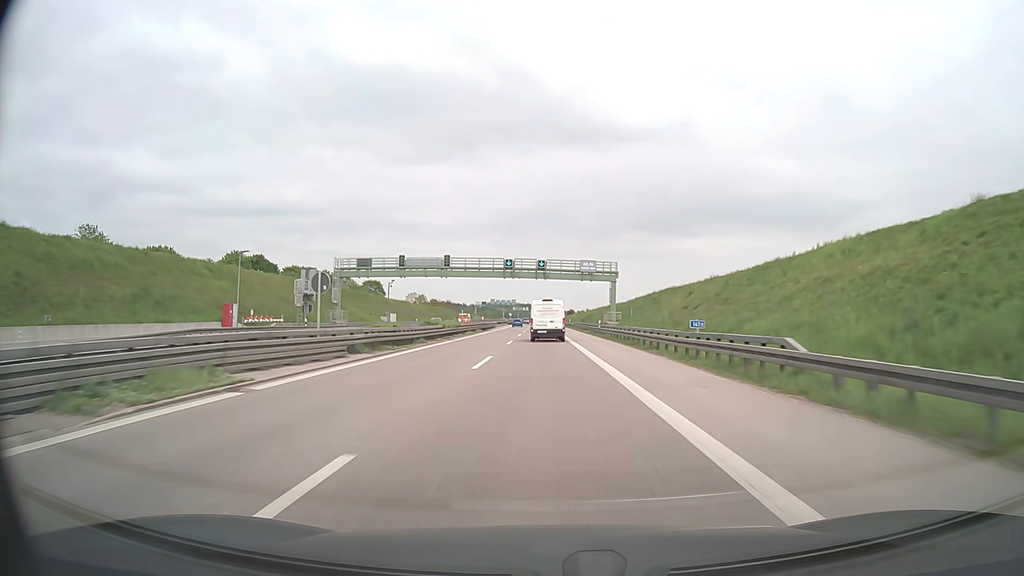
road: motorway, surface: asphalt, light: Day
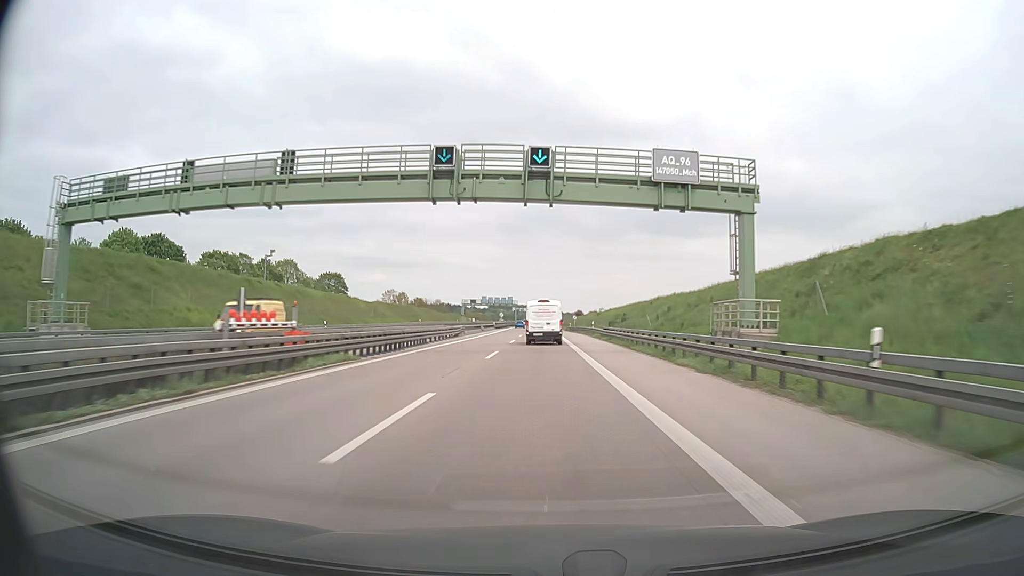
(-0.2, +48.1) m; 0°
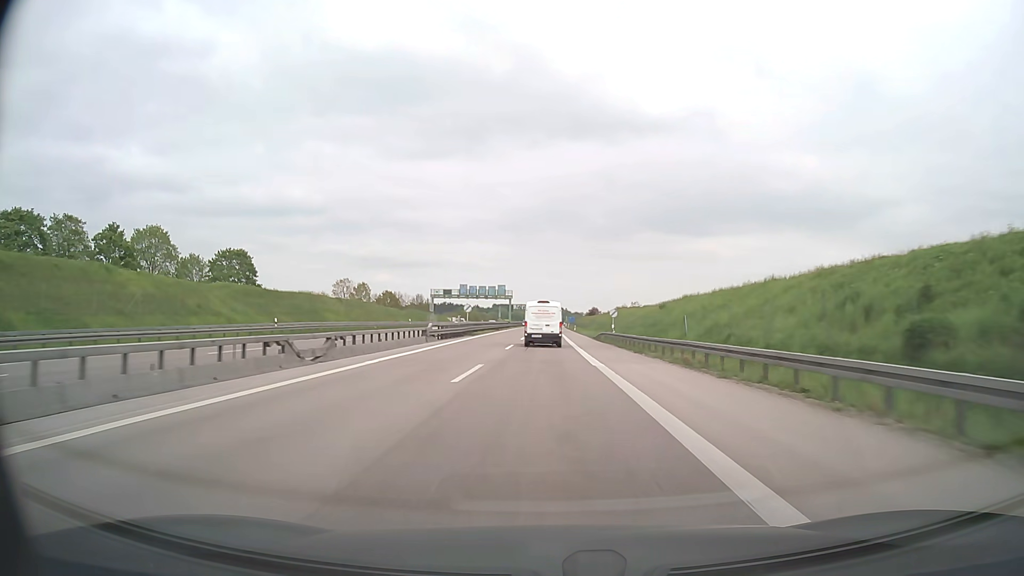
(-0.3, +63.4) m; -1°
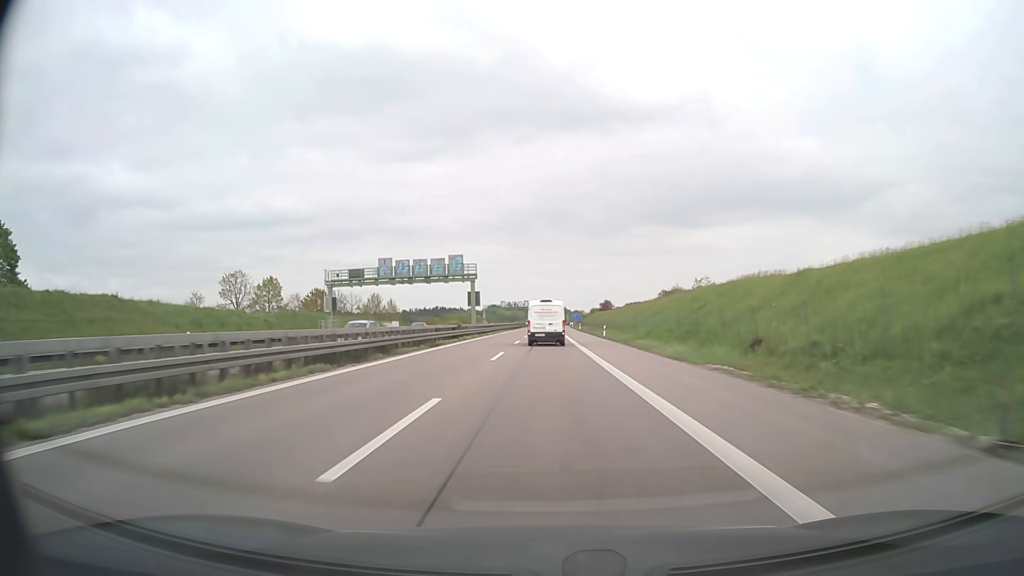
(+0.1, +63.7) m; 0°
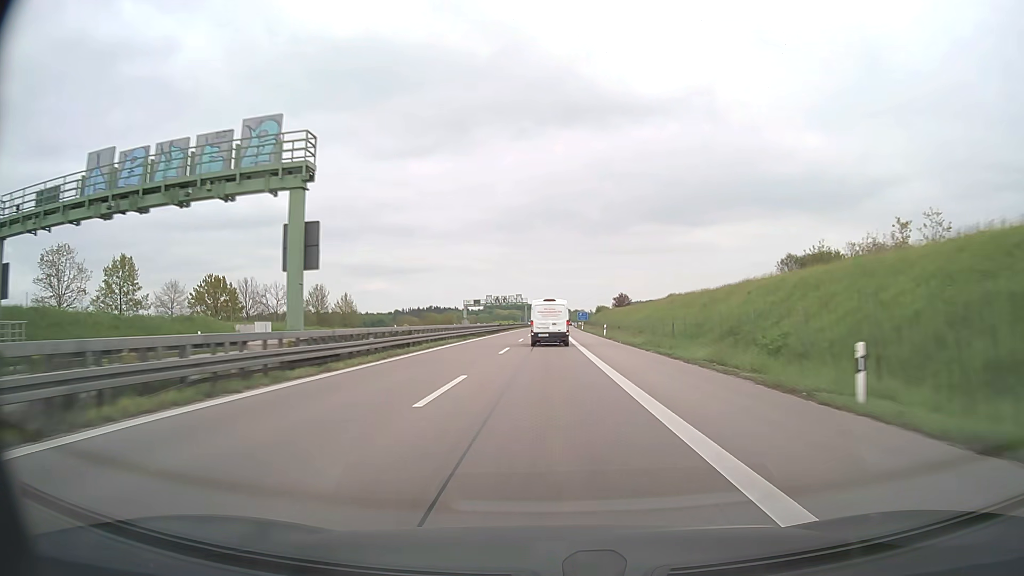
(0.0, +49.0) m; 0°
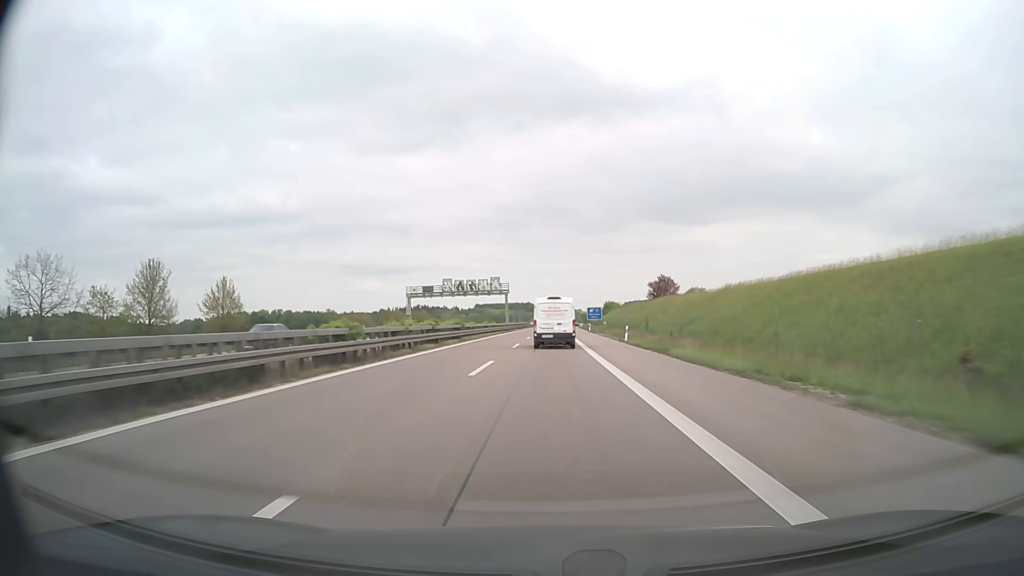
(+0.1, +65.7) m; 0°
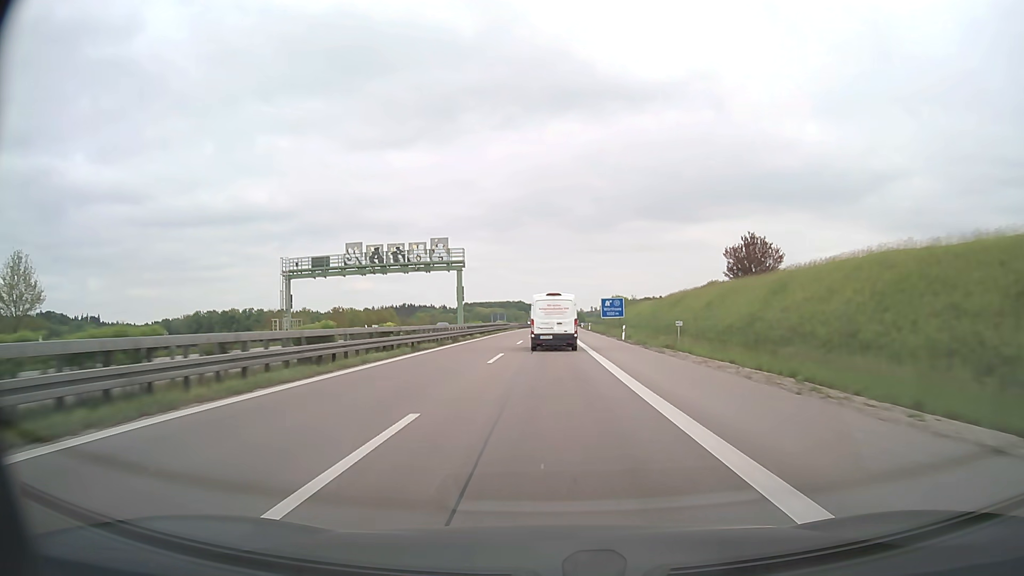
(+0.3, +49.1) m; +1°
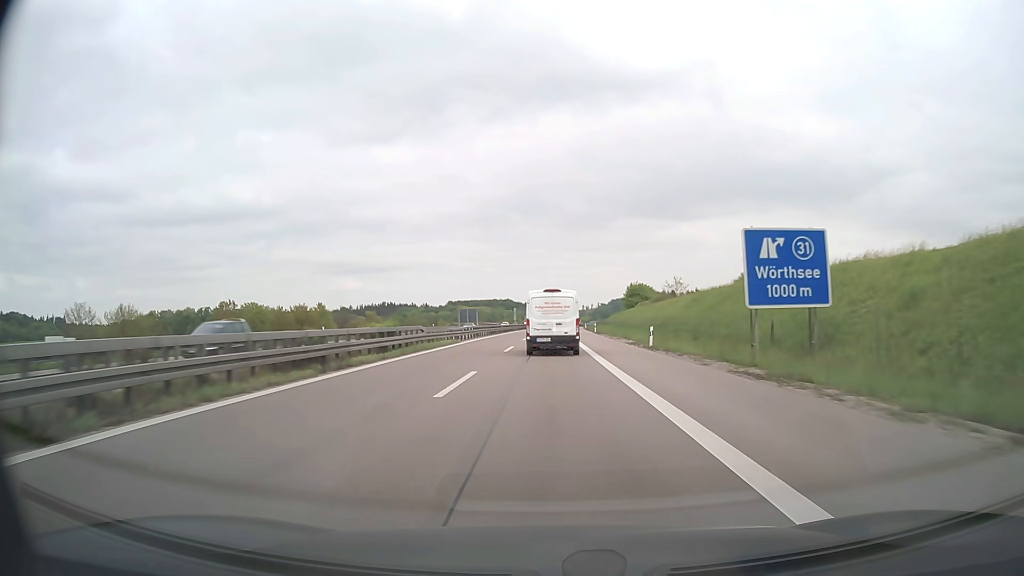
(+0.4, +63.5) m; +1°
(0, +10) (0, +20) (0, +30) (0, +40) (0, +50) (0, +60) (0, +70) (+1, +80) (+1, +90) (+1, +100) m
